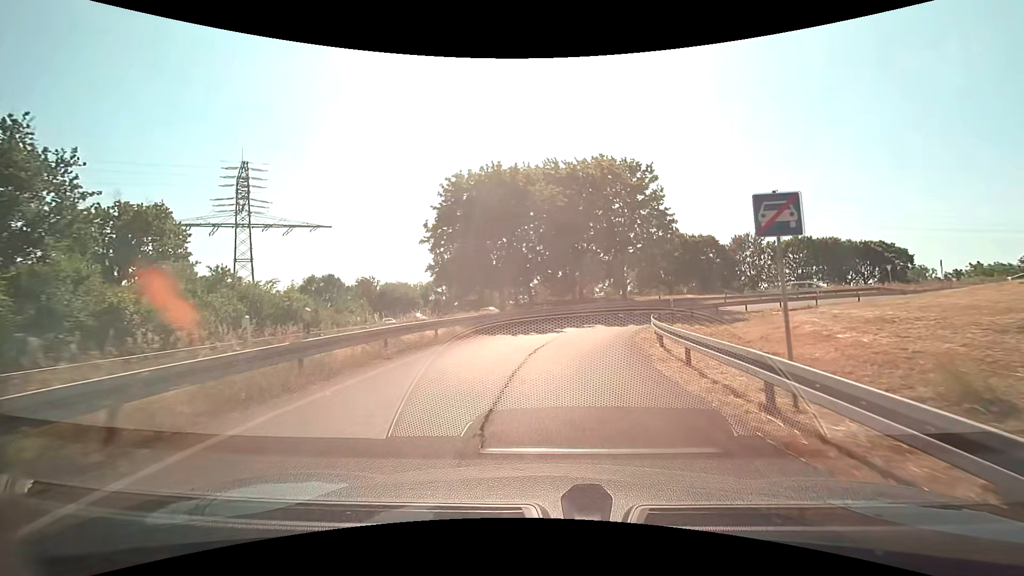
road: trunk_link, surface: asphalt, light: Day
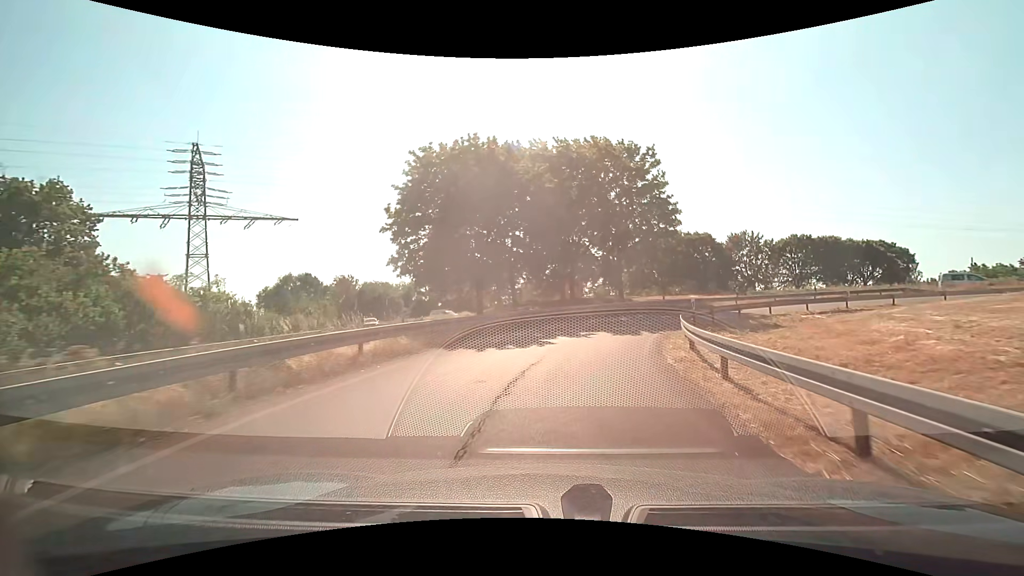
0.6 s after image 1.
(+0.1, +5.9) m; +1°
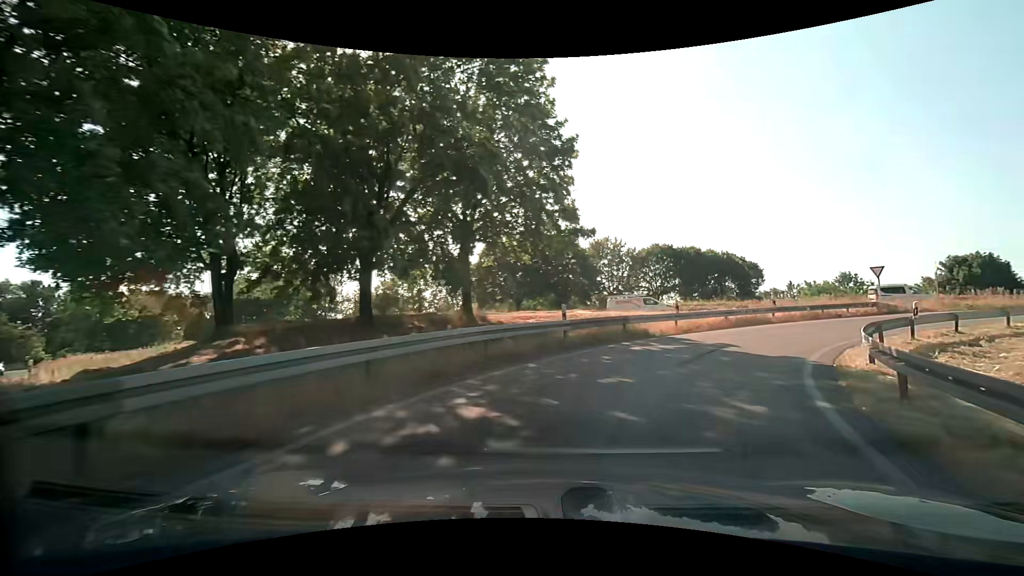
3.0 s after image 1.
(+2.7, +21.2) m; +17°
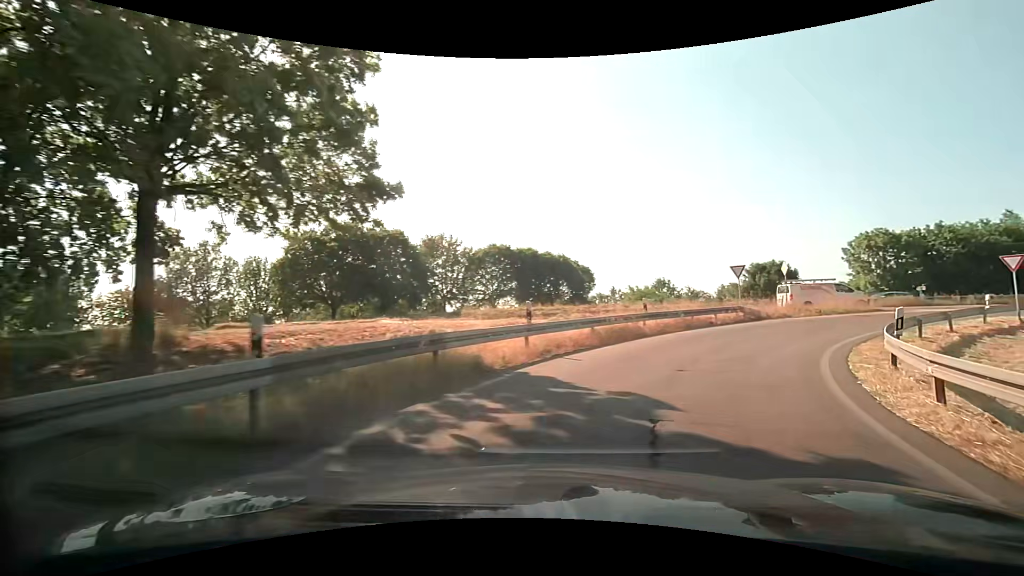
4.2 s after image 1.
(+1.4, +9.2) m; +19°
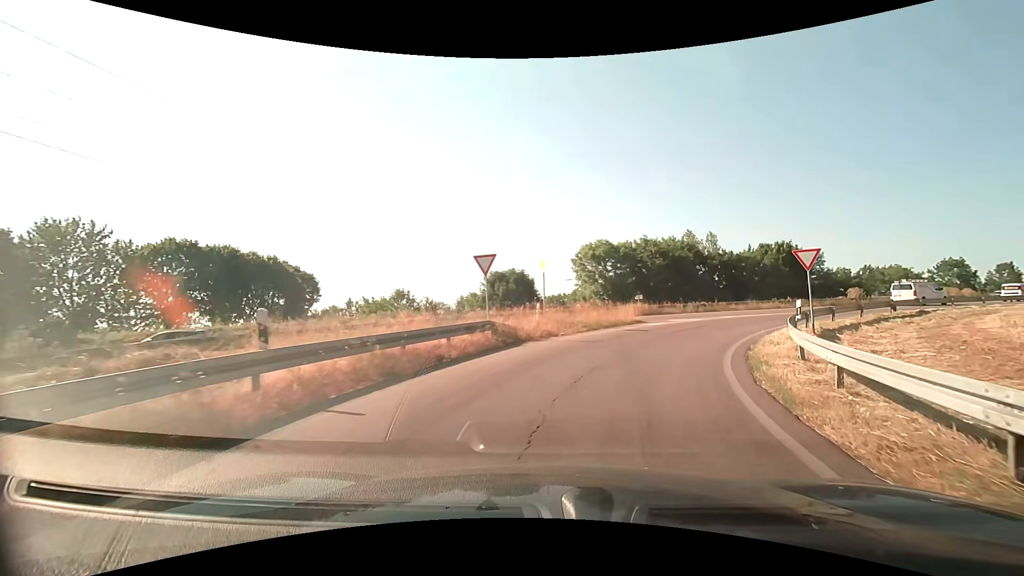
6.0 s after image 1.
(+3.2, +12.1) m; +29°
(+1, +10) (+6, +19) (+12, +27) (+19, +34) (+27, +39) (+36, +44) (+45, +49) (+54, +54) (+62, +58) (+71, +63) m
